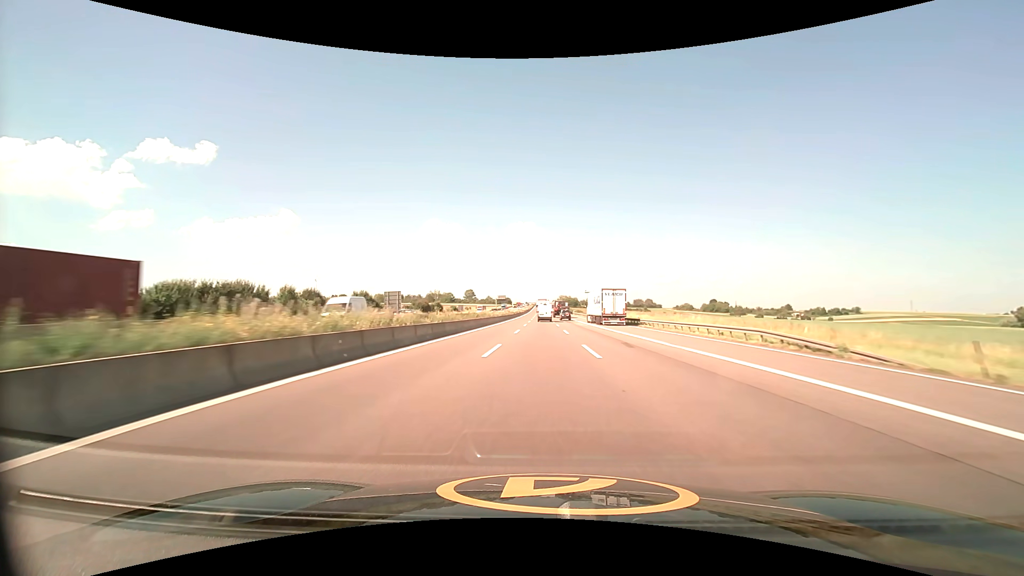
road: motorway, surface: asphalt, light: Day
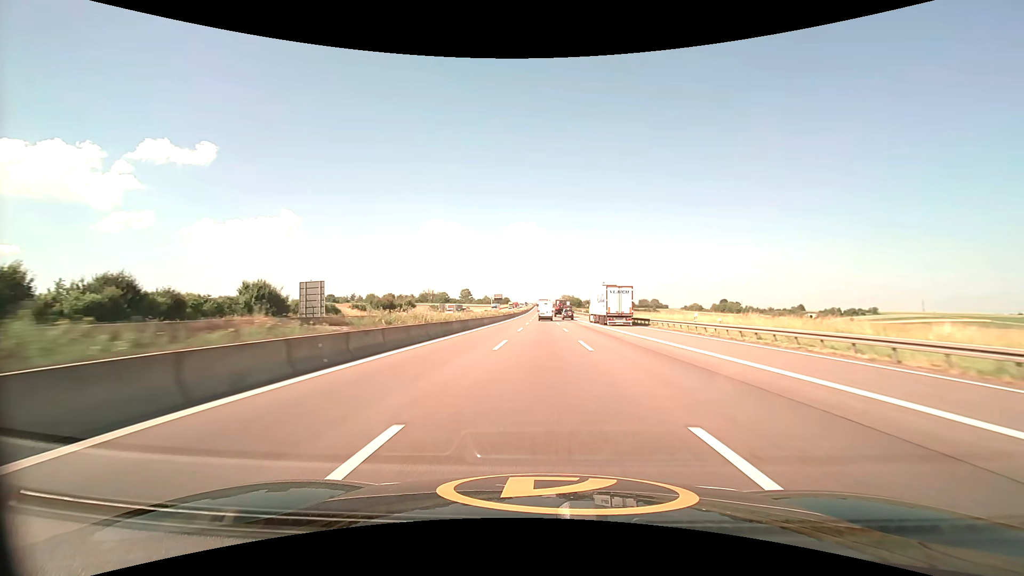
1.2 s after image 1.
(0.0, +33.1) m; 0°
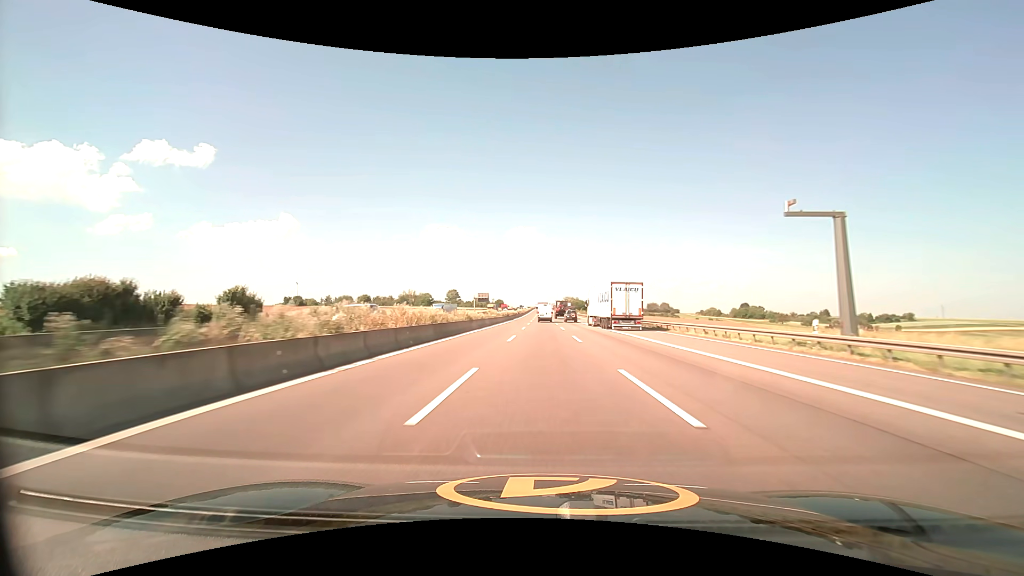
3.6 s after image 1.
(0.0, +65.6) m; 0°
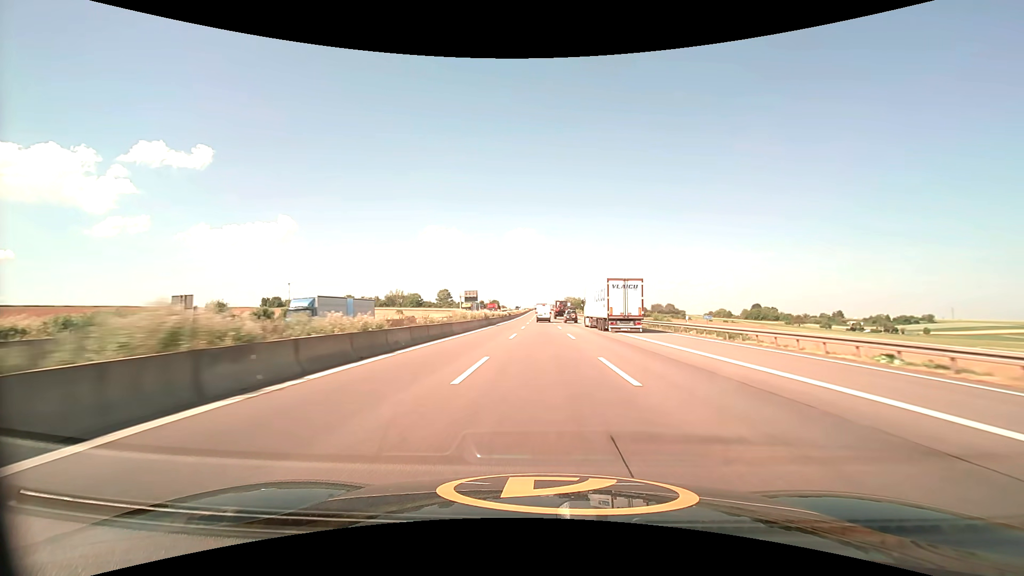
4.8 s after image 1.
(0.0, +32.6) m; 0°
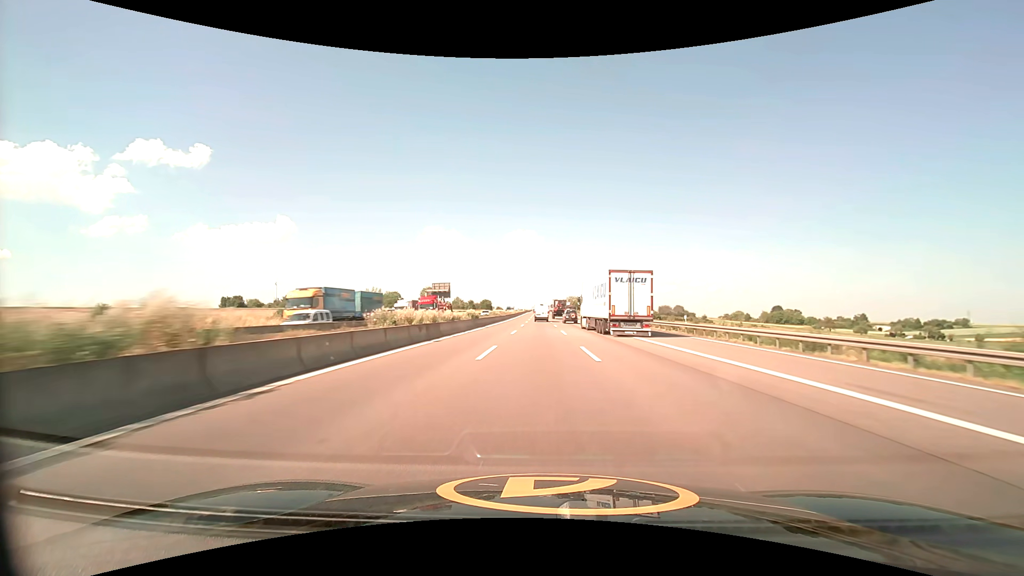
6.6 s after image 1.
(0.0, +48.9) m; 0°
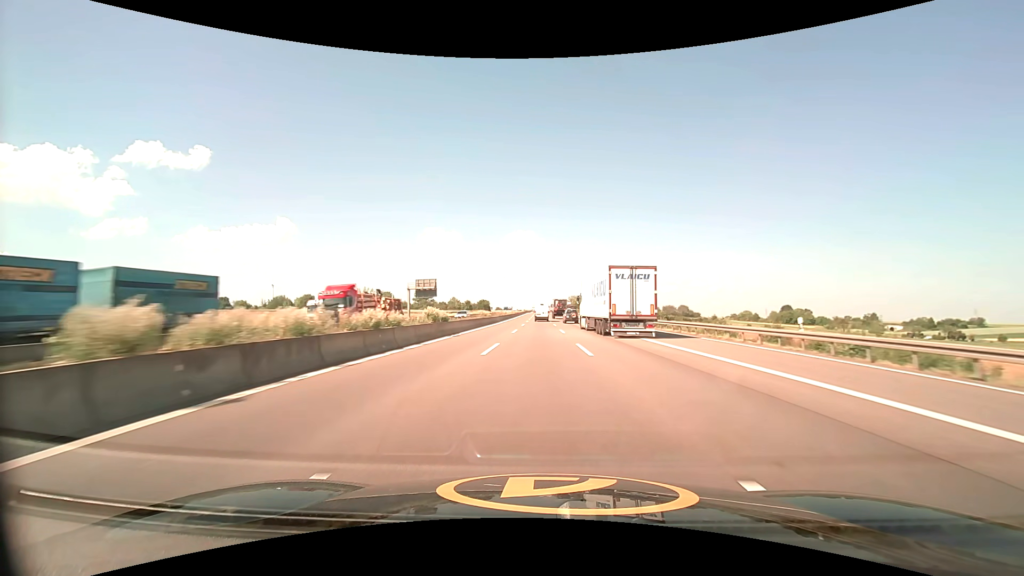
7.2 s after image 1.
(0.0, +16.3) m; 0°
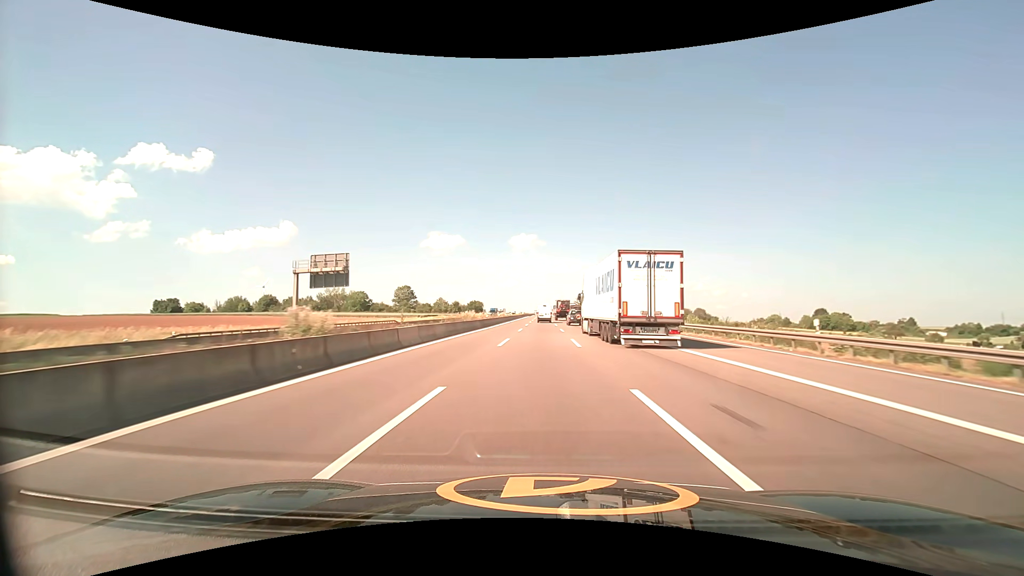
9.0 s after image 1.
(-0.2, +49.0) m; 0°
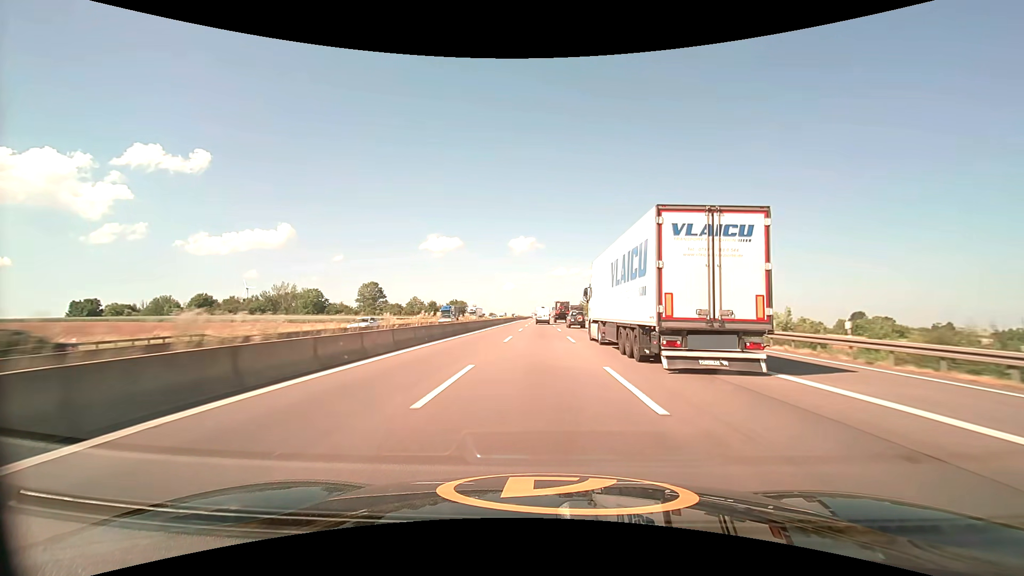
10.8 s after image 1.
(0.0, +50.1) m; 0°
(0, +10) (0, +20) (0, +30) (0, +40) (0, +50) (0, +60) (0, +70) (0, +80) (0, +90) (0, +100) m
